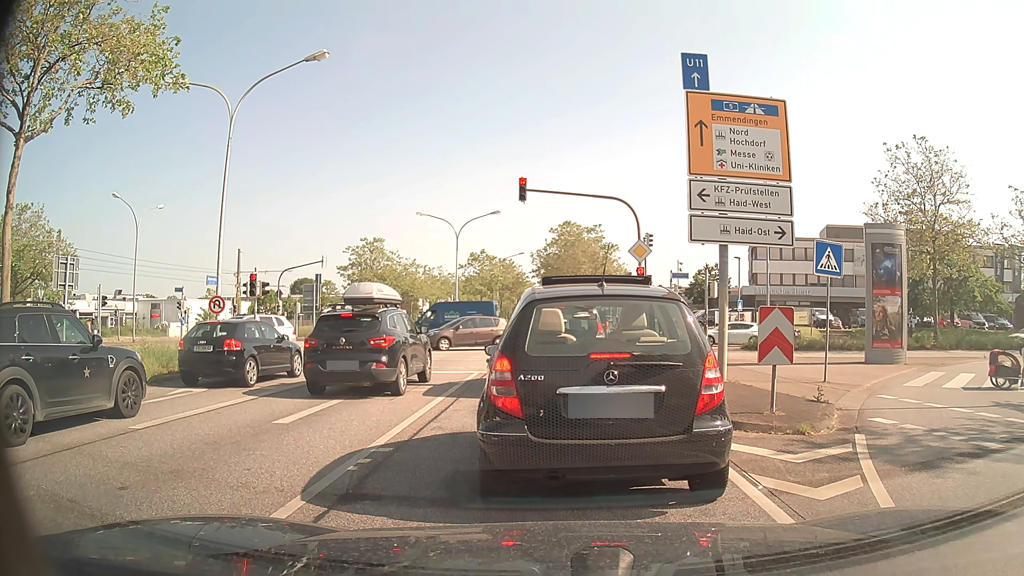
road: primary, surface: asphalt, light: Day
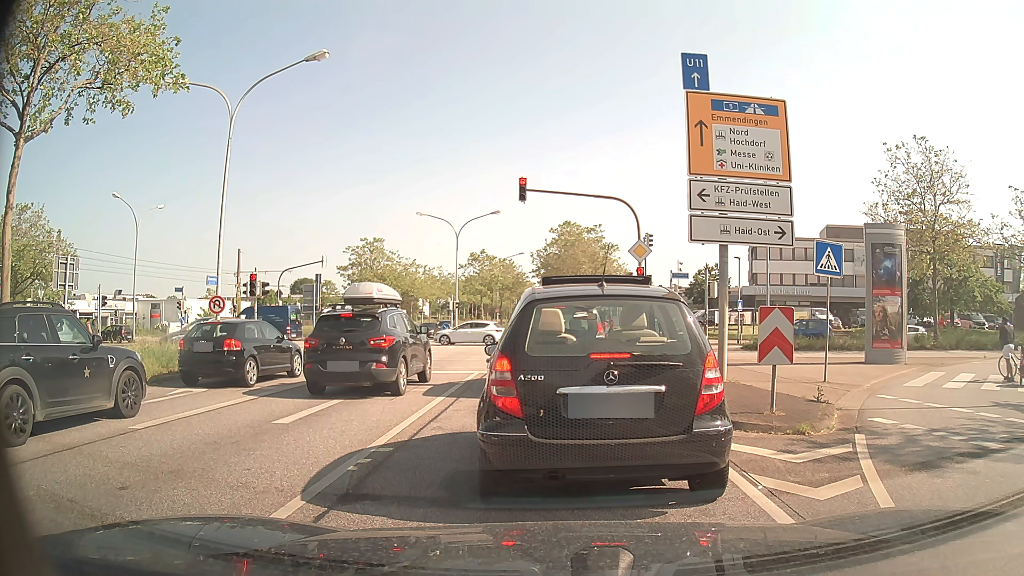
(0.0, 0.0) m; 0°
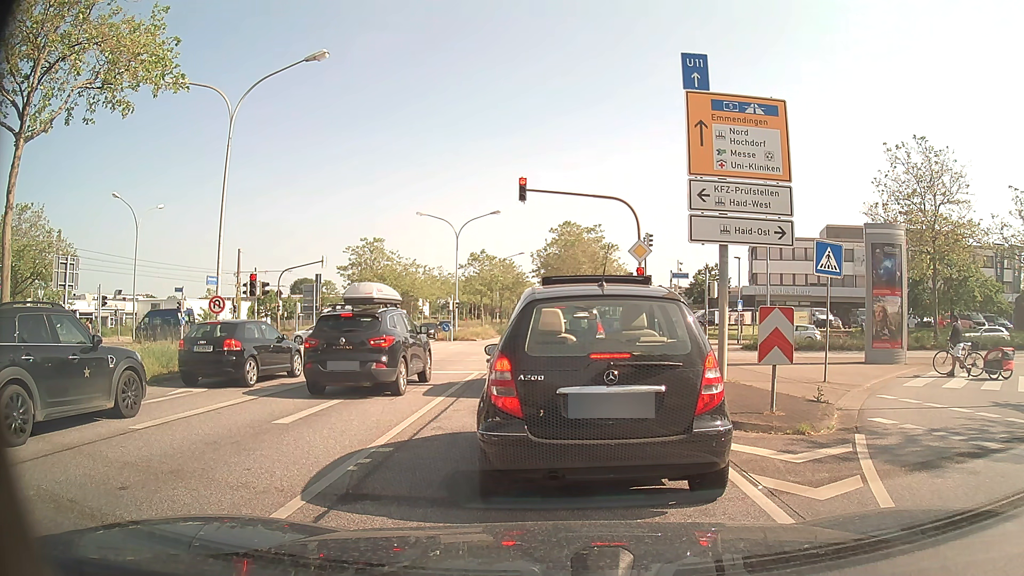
(0.0, 0.0) m; 0°
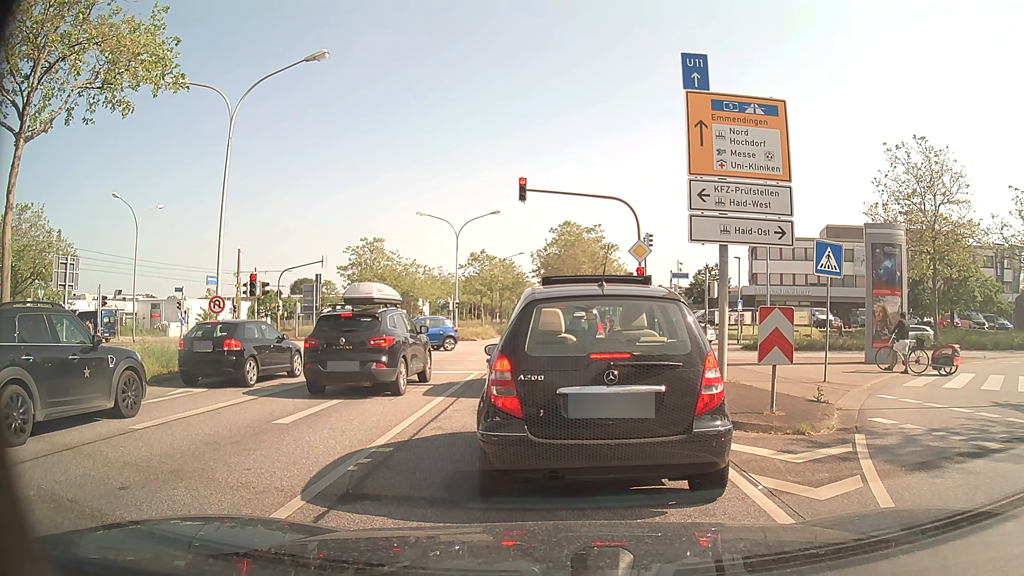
(0.0, 0.0) m; 0°
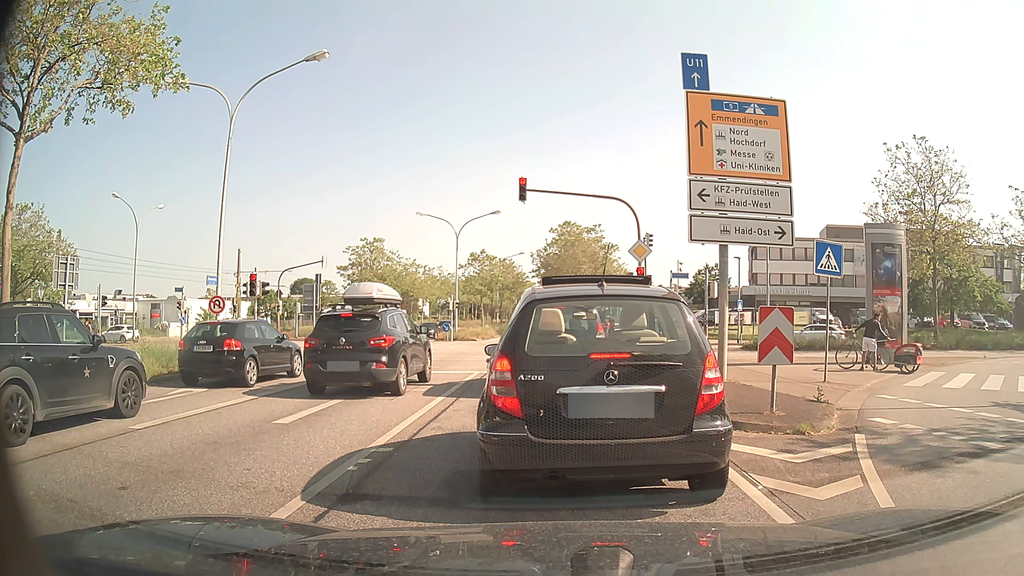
(0.0, 0.0) m; 0°
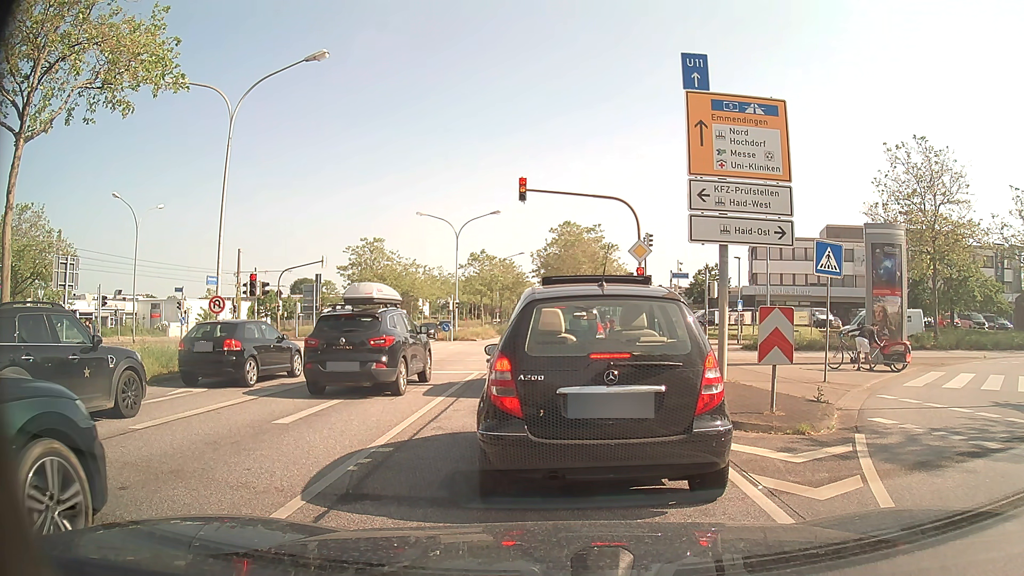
(0.0, 0.0) m; 0°
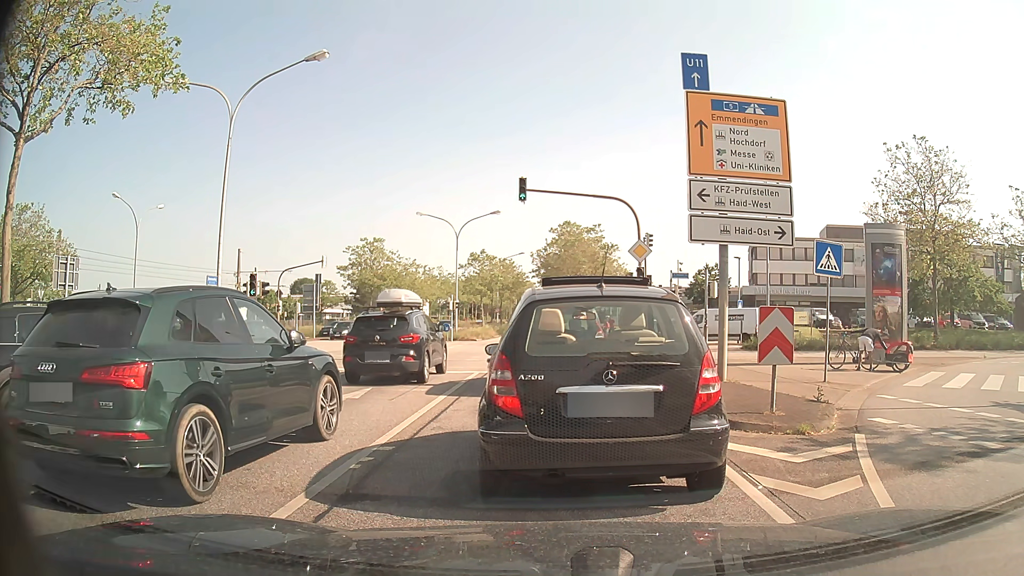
(0.0, 0.0) m; 0°
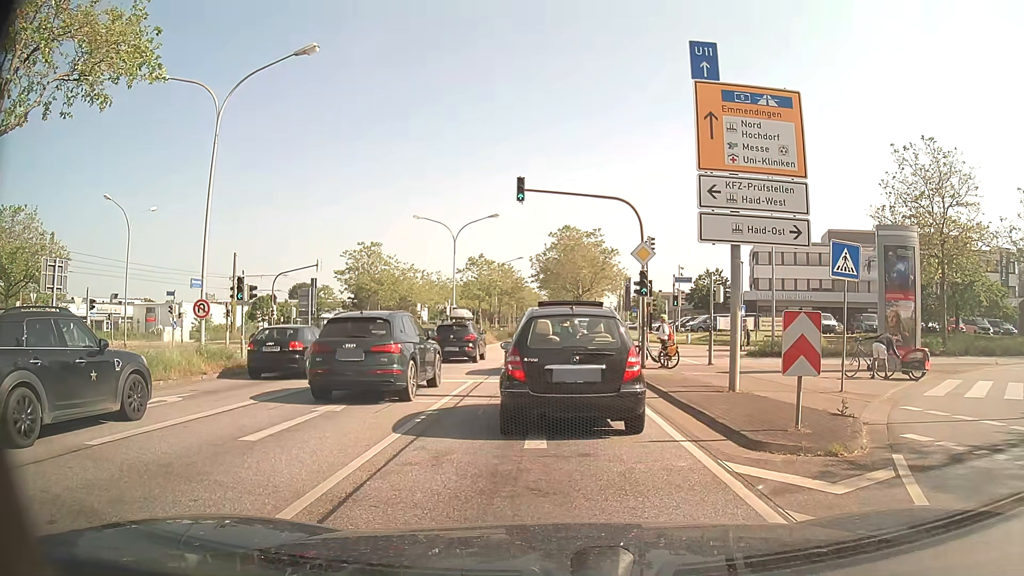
(0.0, +1.1) m; +1°
(0, +10) (0, +20) (0, +30) (0, +40) (0, +50) (0, +60) (0, +70) (+1, +80) (+1, +90) (+1, +100) m
